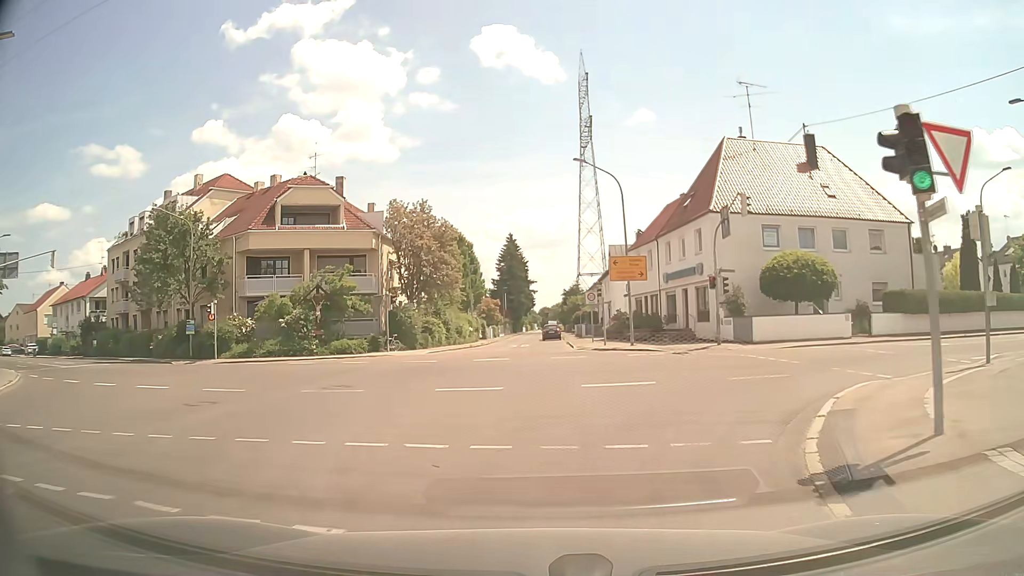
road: tertiary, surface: asphalt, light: Day
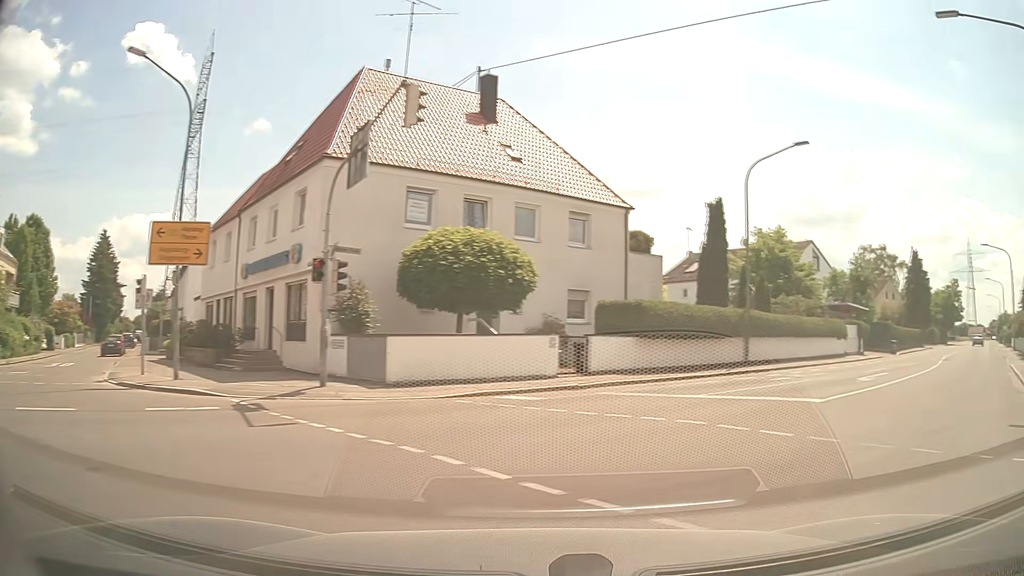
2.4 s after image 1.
(+2.2, +13.4) m; +33°
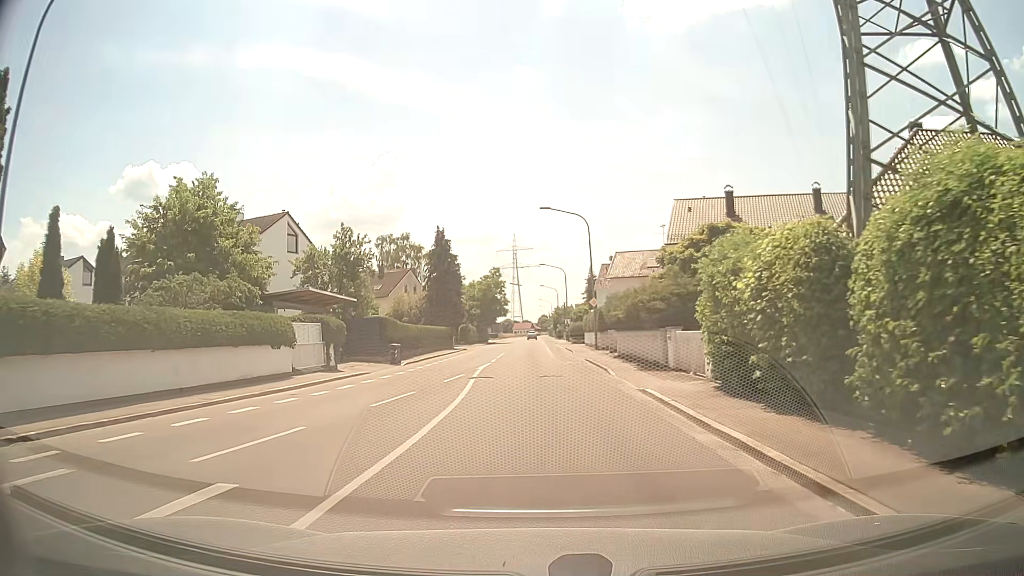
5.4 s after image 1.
(+9.6, +14.3) m; +42°
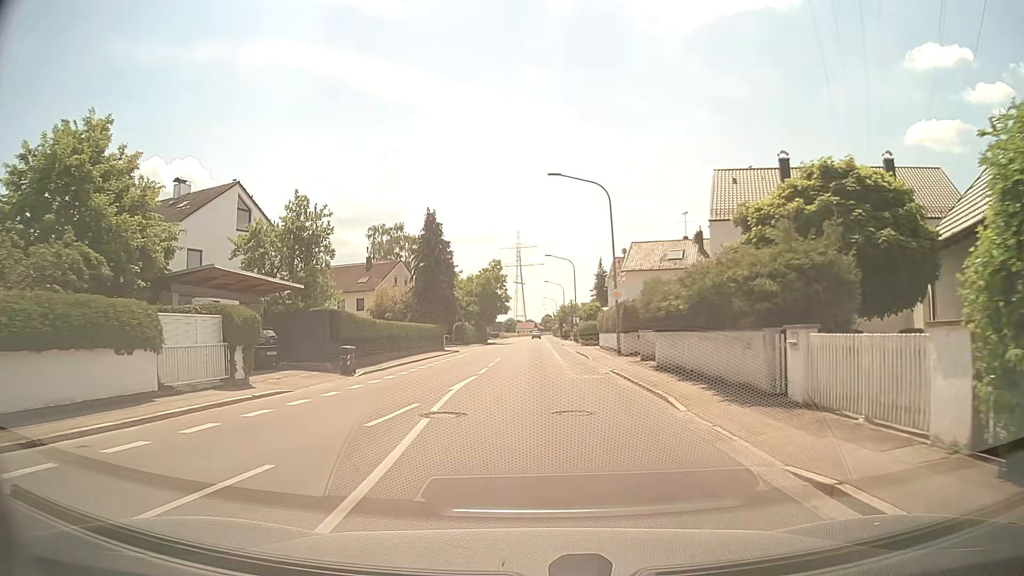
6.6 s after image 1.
(-0.1, +9.3) m; 0°
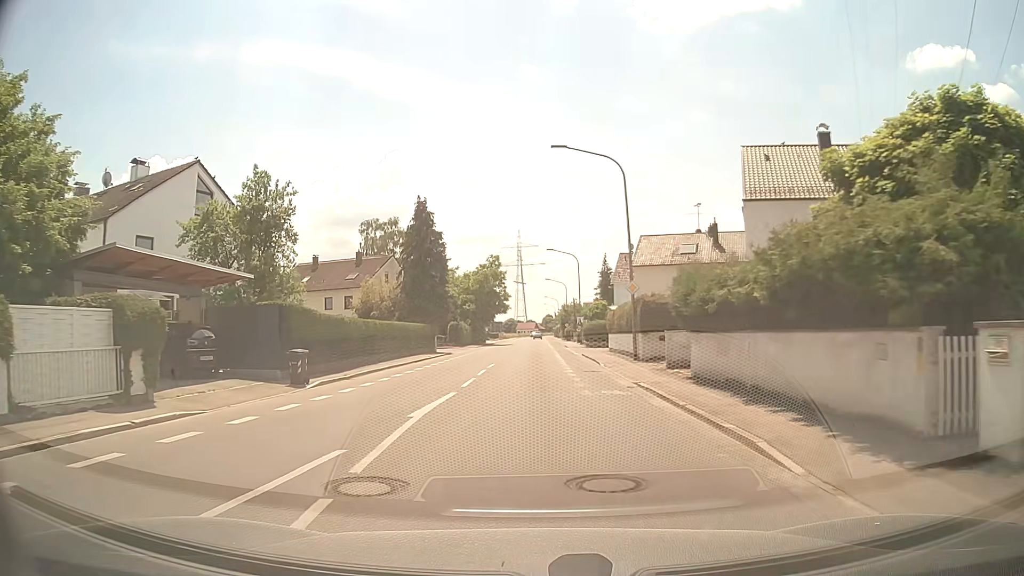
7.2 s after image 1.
(0.0, +5.2) m; 0°
